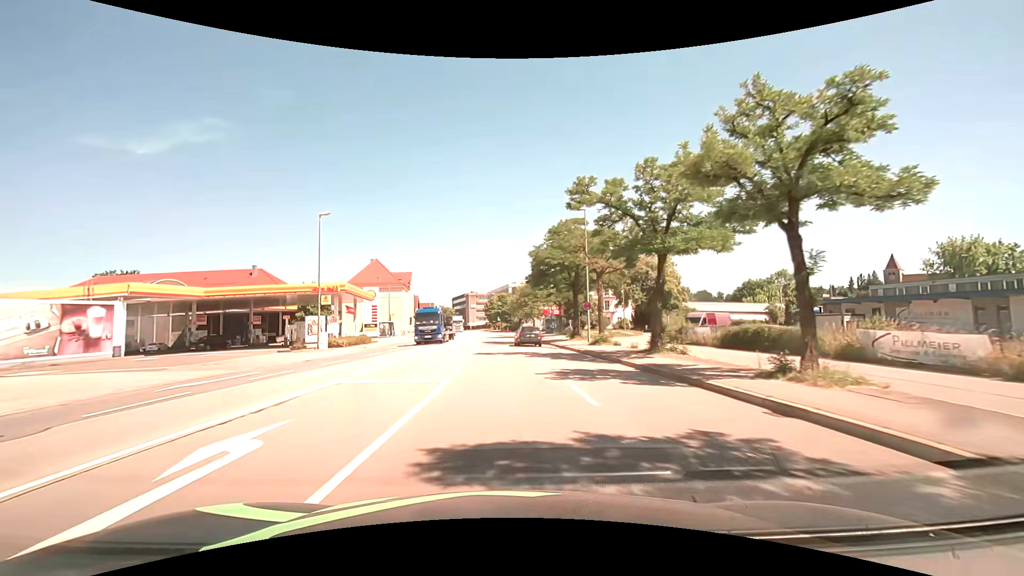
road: primary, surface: asphalt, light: Day
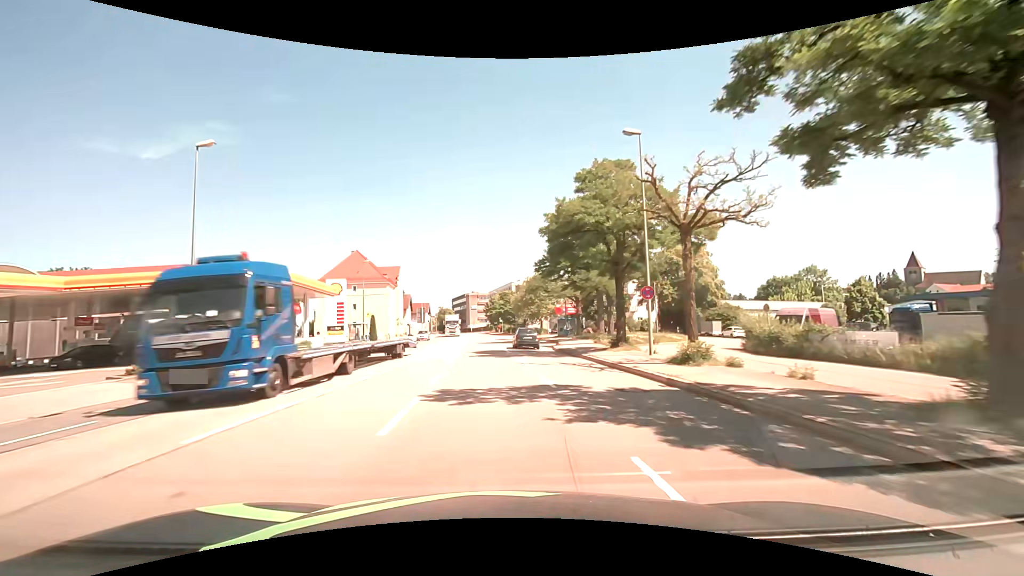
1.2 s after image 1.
(+0.1, +15.3) m; 0°
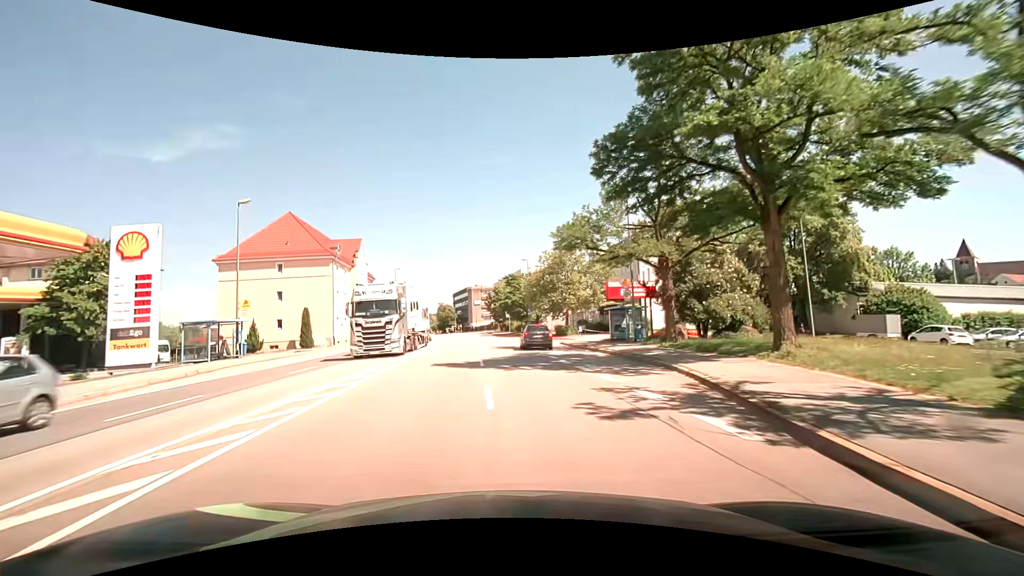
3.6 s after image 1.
(-0.2, +30.1) m; -1°
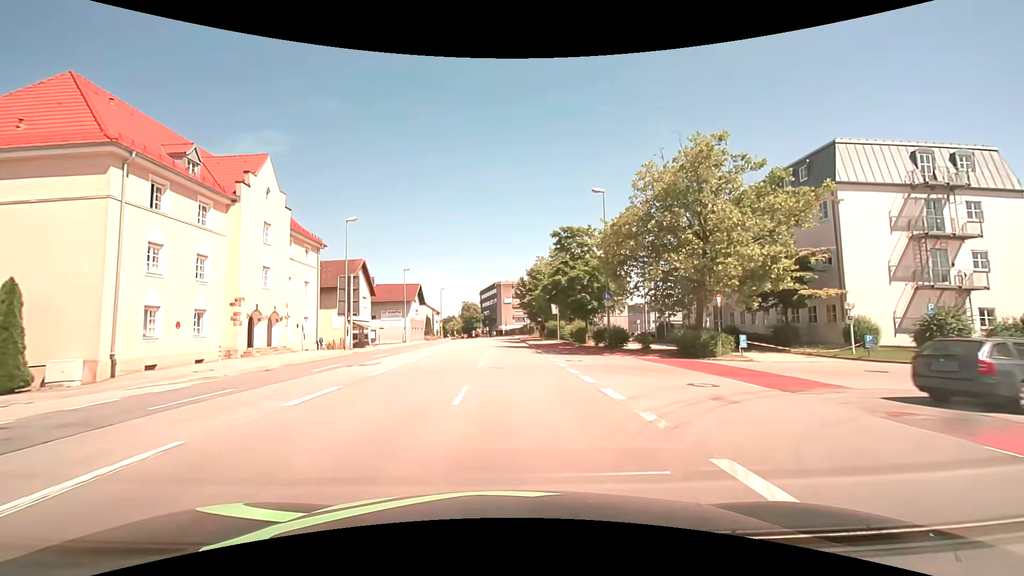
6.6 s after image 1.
(-1.4, +35.1) m; -4°
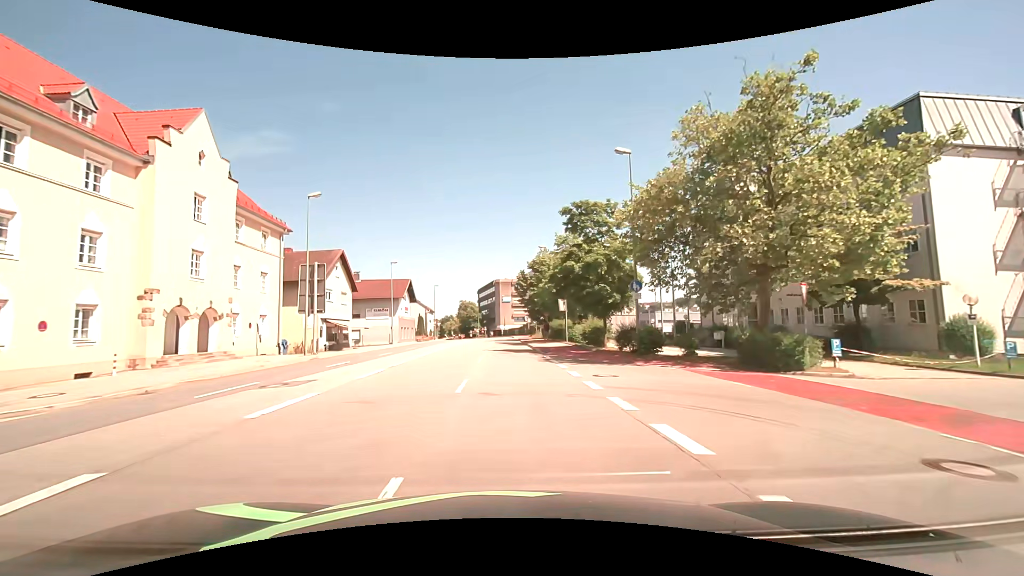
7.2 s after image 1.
(0.0, +7.3) m; 0°
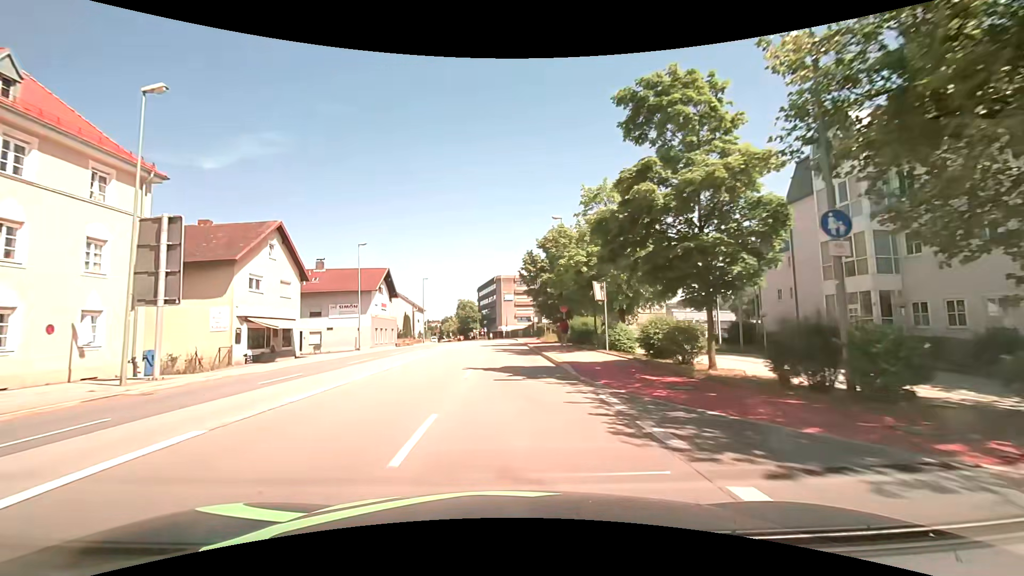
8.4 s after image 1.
(0.0, +14.7) m; 0°
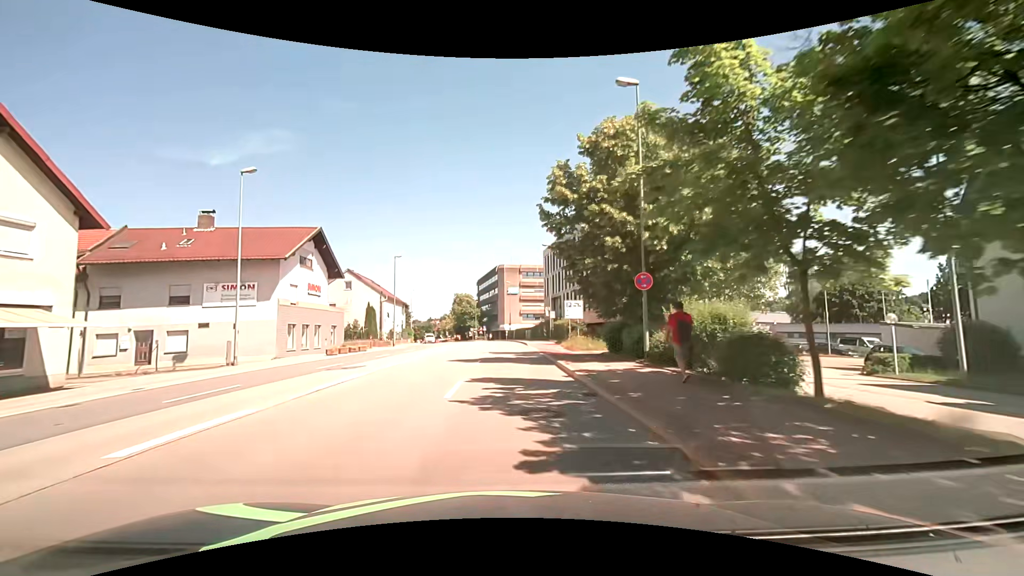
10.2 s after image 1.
(-0.2, +22.4) m; -1°
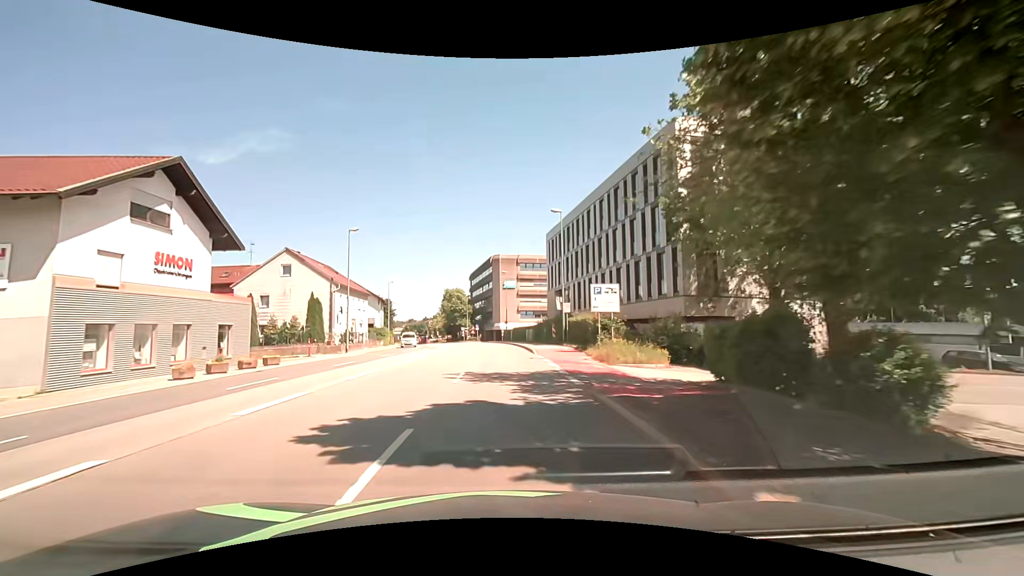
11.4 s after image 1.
(+0.1, +15.0) m; +1°
(0, +10) (0, +20) (-1, +30) (-1, +40) (-2, +50) (-3, +60) (-5, +70) (-7, +80) (-9, +89) (-12, +99) m
